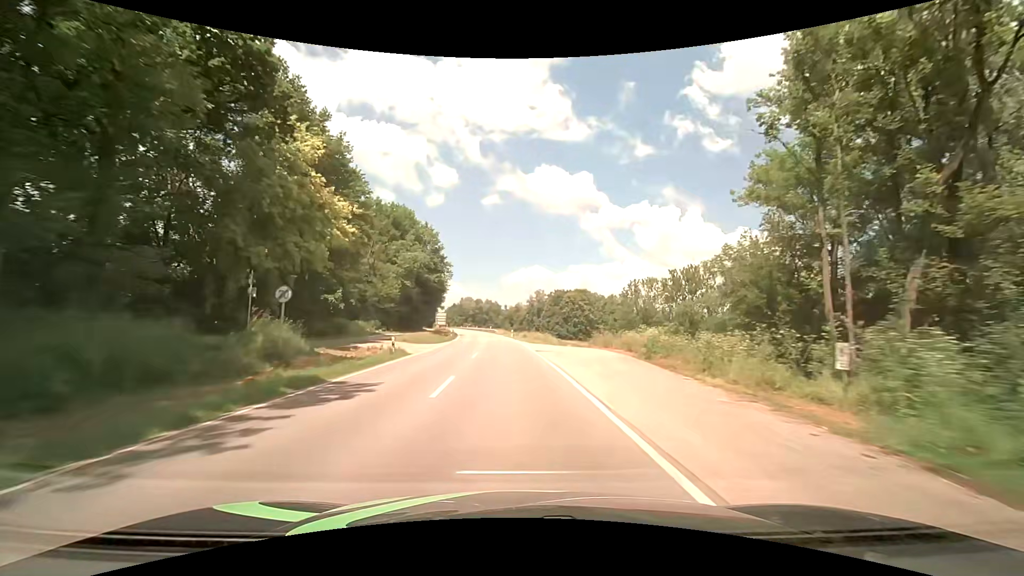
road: secondary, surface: asphalt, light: Day
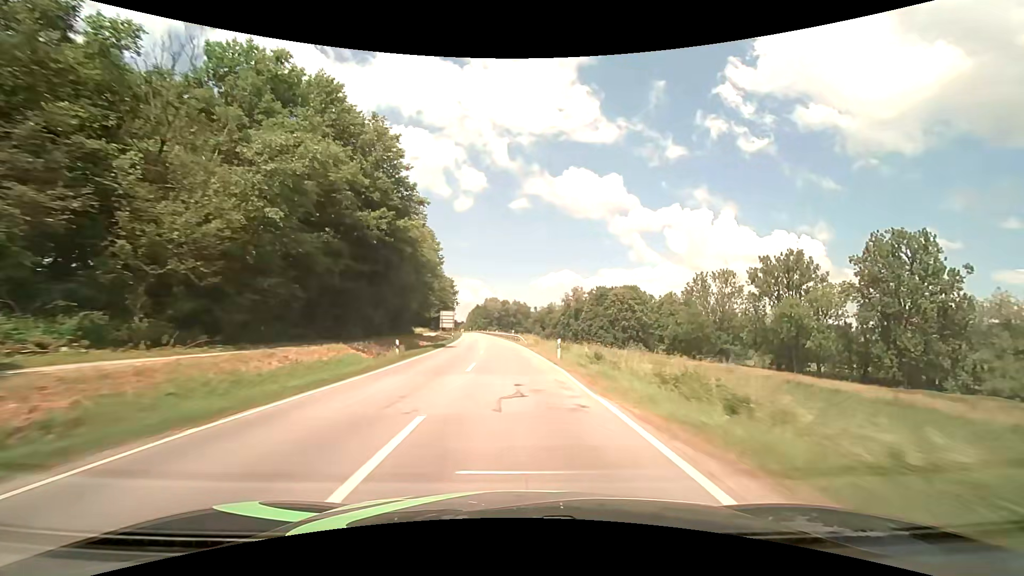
(-1.2, +41.6) m; -3°
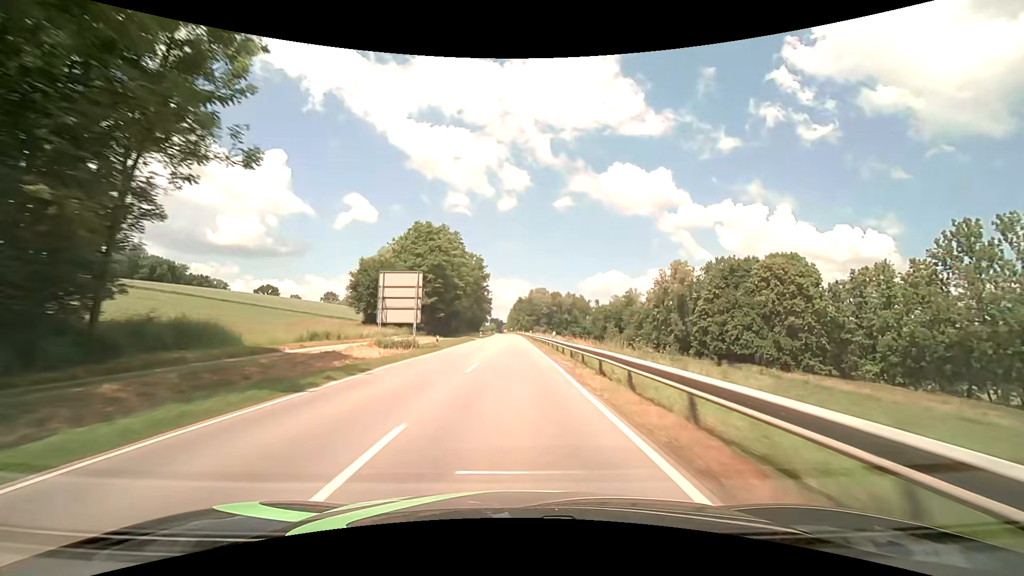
(-3.7, +74.2) m; -5°
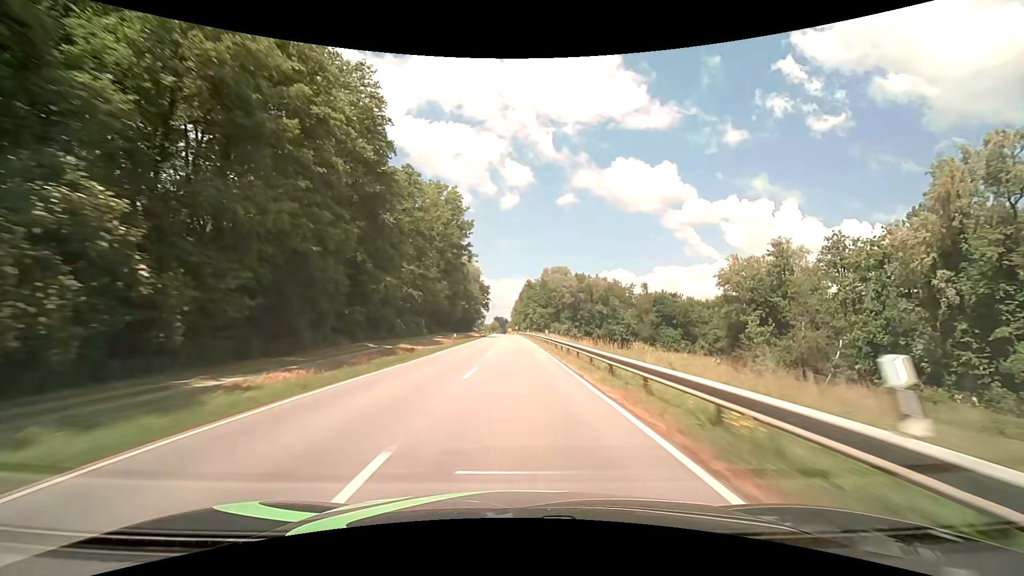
(-0.9, +76.7) m; -1°
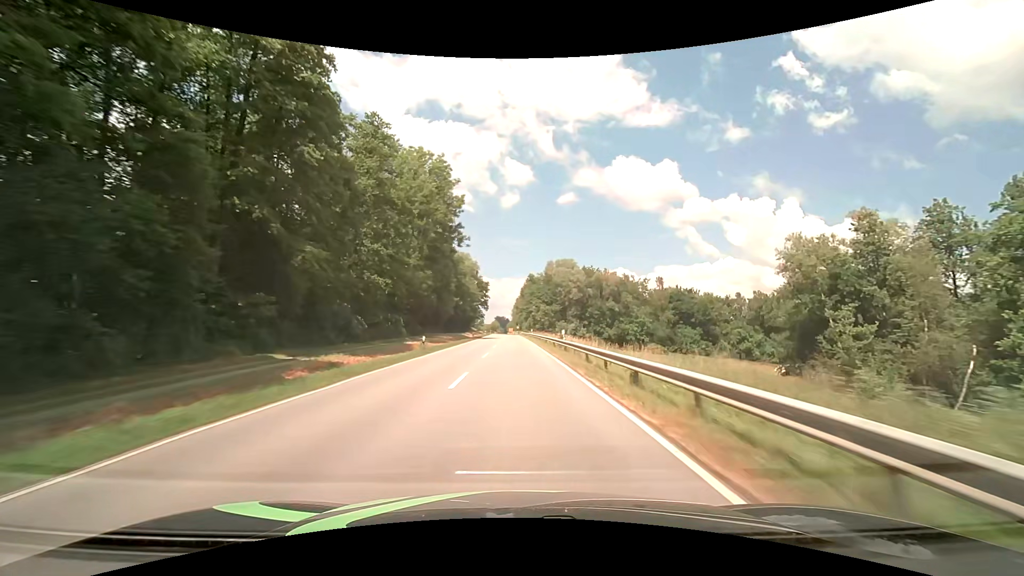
(0.0, +15.3) m; 0°
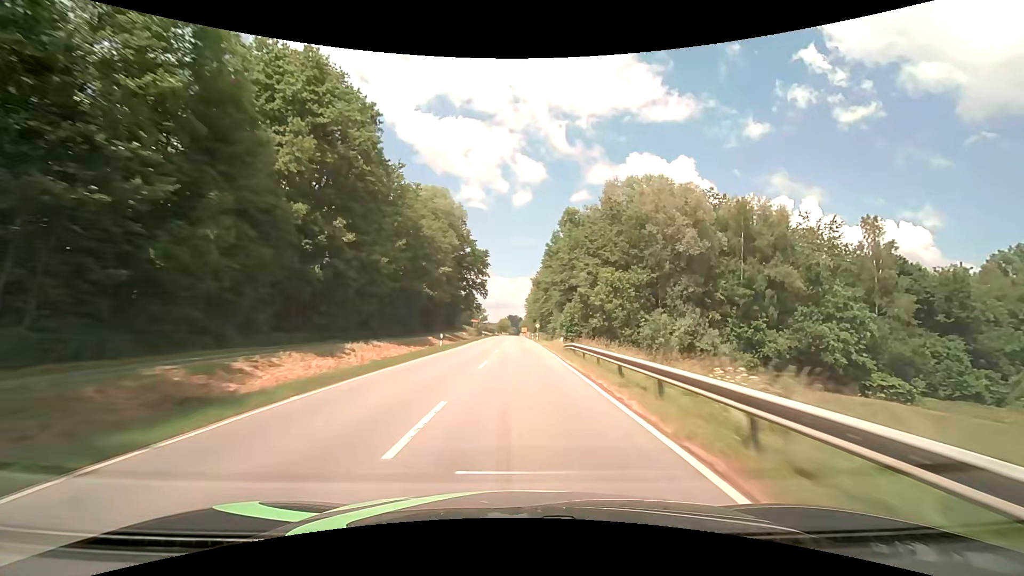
(-1.2, +78.1) m; -2°
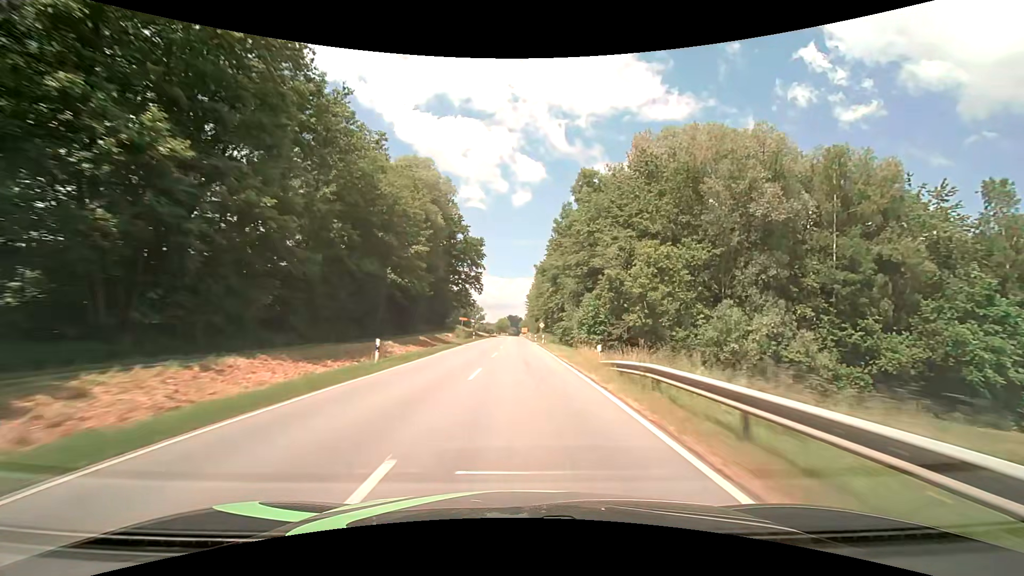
(0.0, +15.9) m; 0°
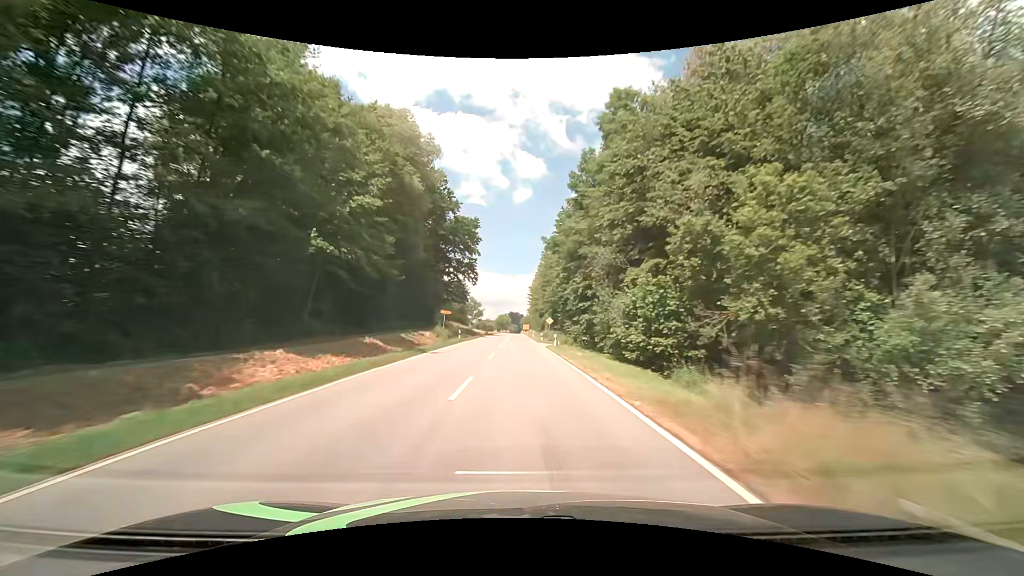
(0.0, +15.9) m; 0°
(0, +10) (0, +20) (0, +30) (0, +40) (0, +50) (0, +60) (0, +70) (0, +80) (0, +90) (0, +100) m
